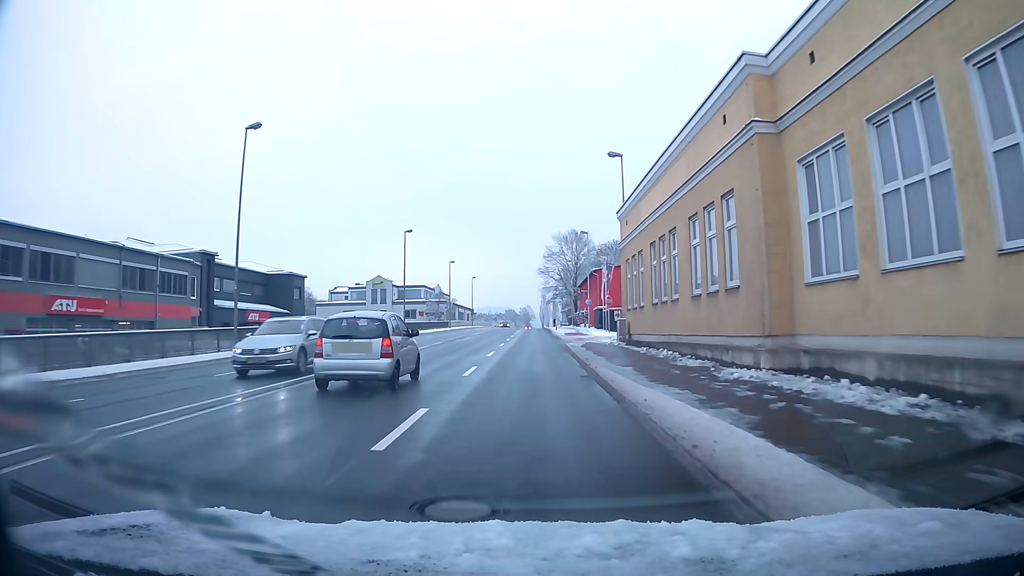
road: primary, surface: asphalt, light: Day
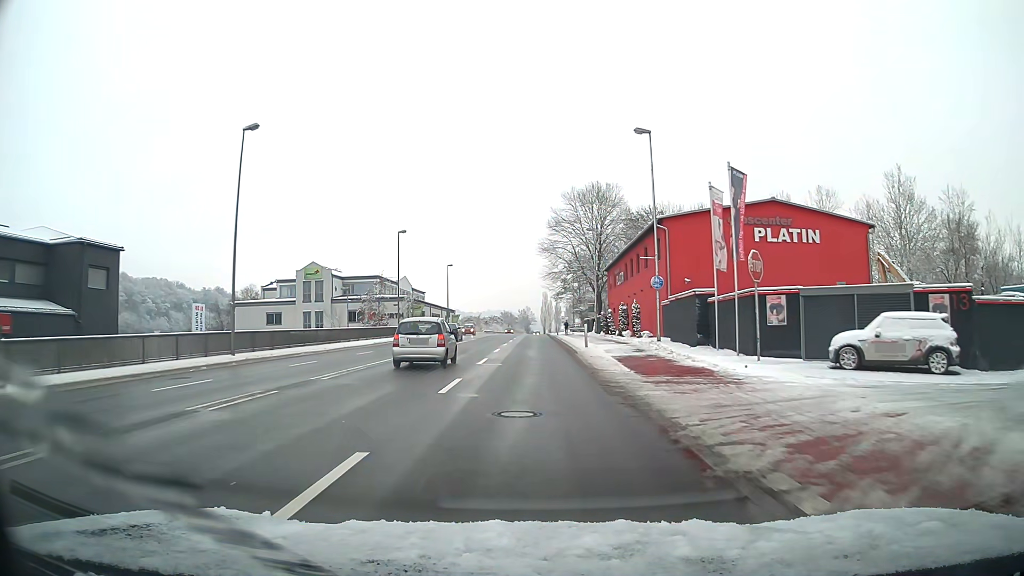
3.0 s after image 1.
(+0.1, +39.5) m; 0°
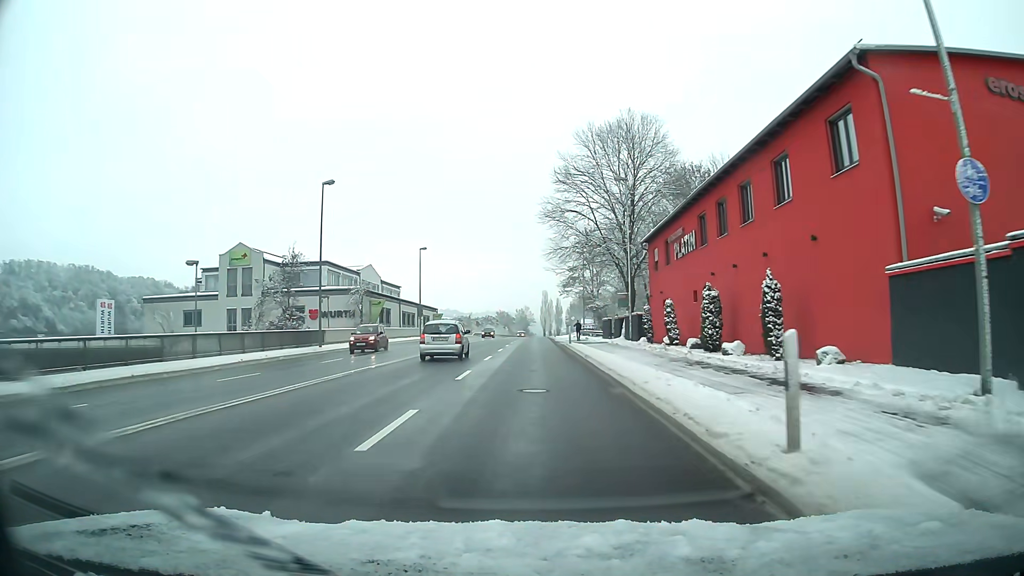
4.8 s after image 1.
(-0.1, +23.8) m; 0°
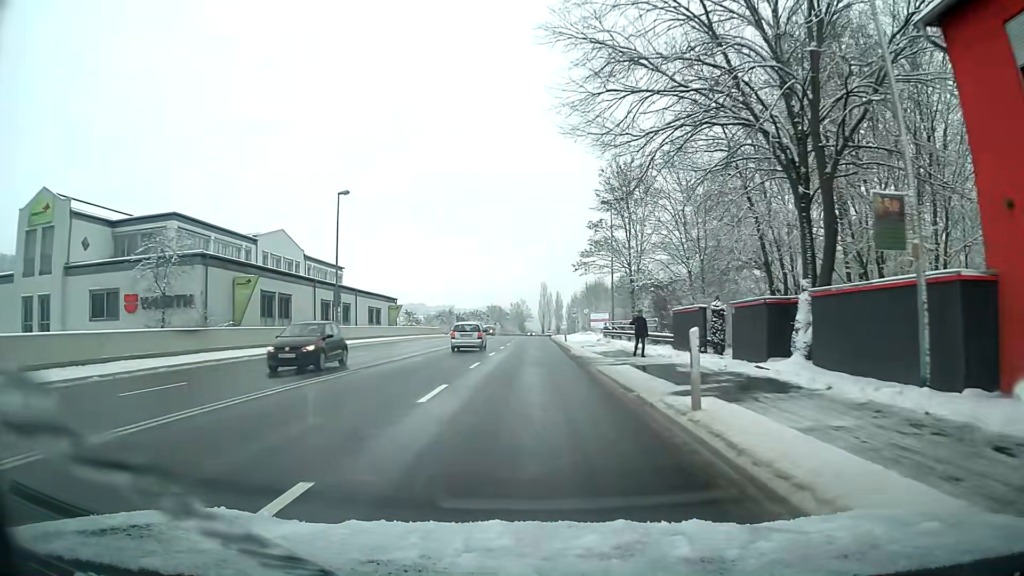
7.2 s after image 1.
(+0.1, +32.1) m; 0°
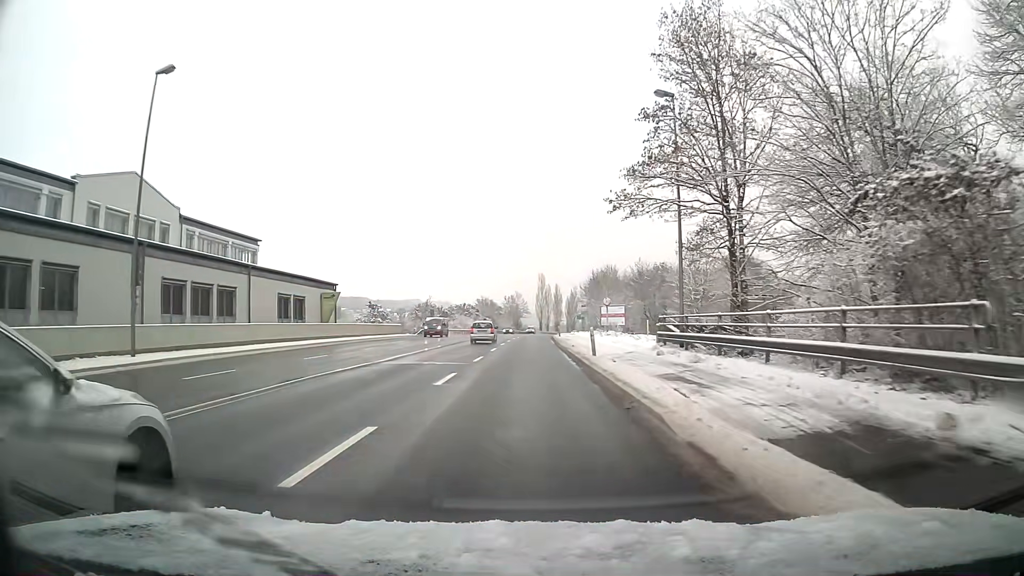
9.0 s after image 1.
(0.0, +24.1) m; 0°
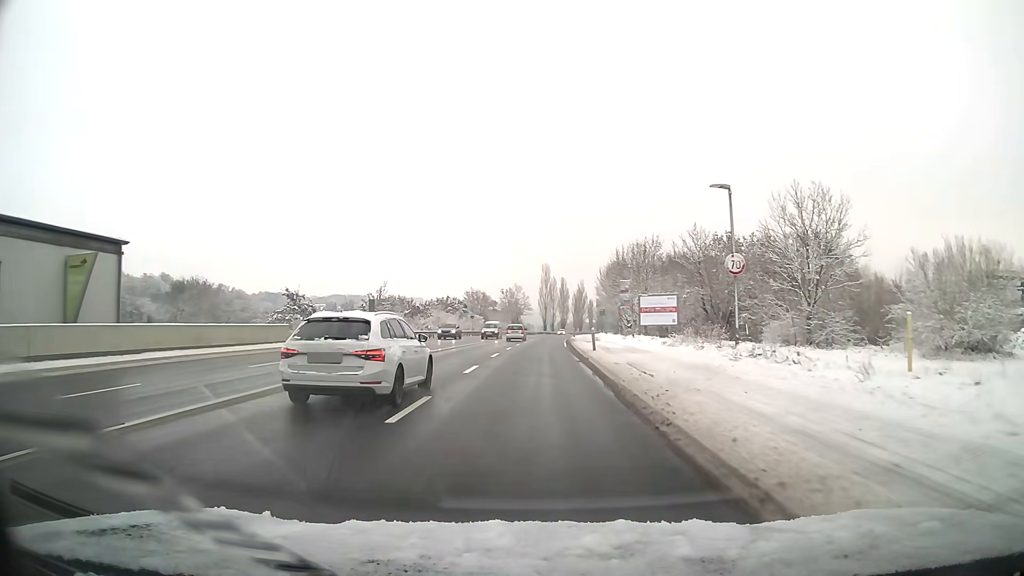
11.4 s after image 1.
(-0.1, +32.6) m; 0°
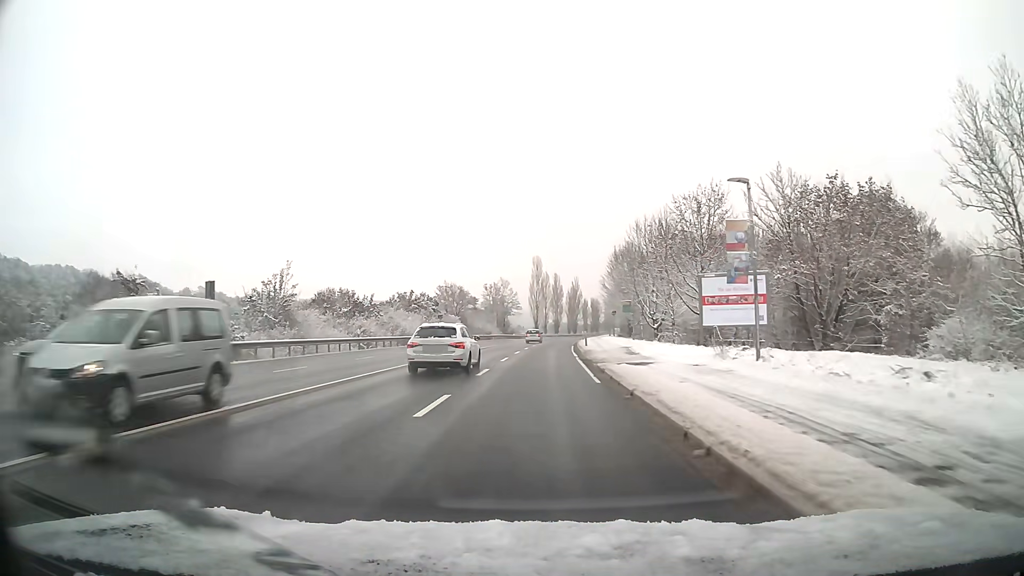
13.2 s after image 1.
(+0.2, +26.0) m; +1°
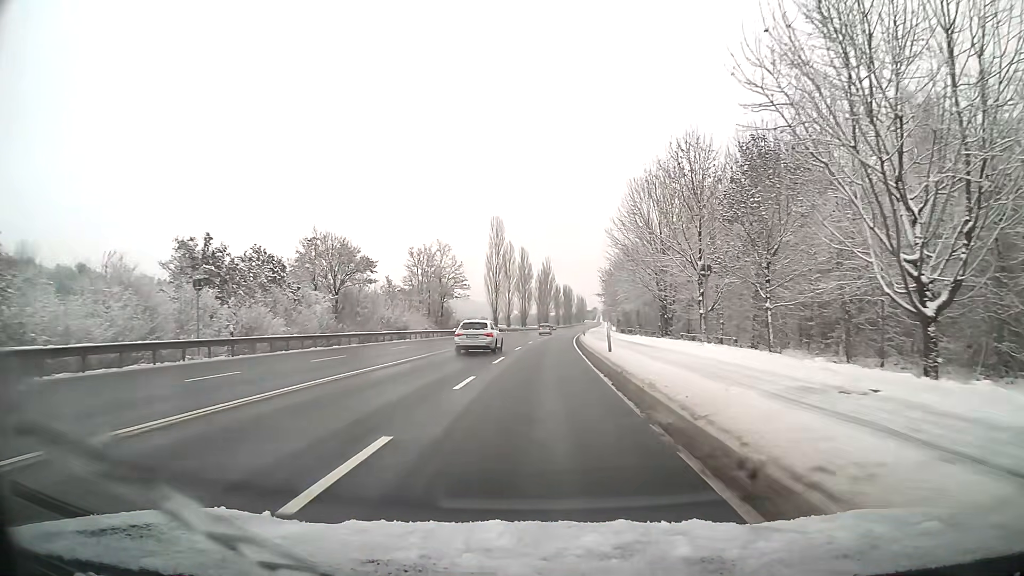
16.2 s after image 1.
(+1.3, +50.9) m; +3°
